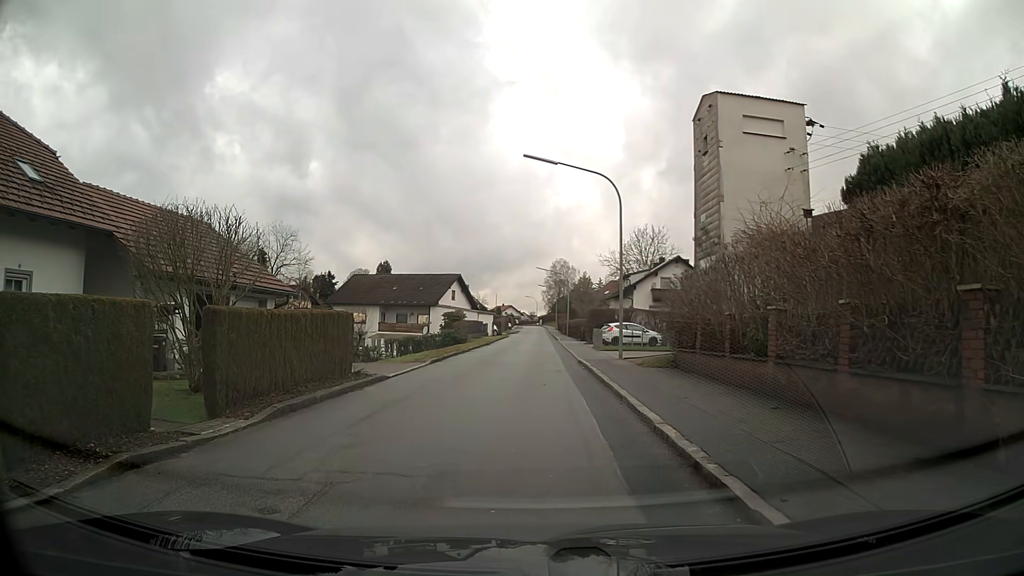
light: Day
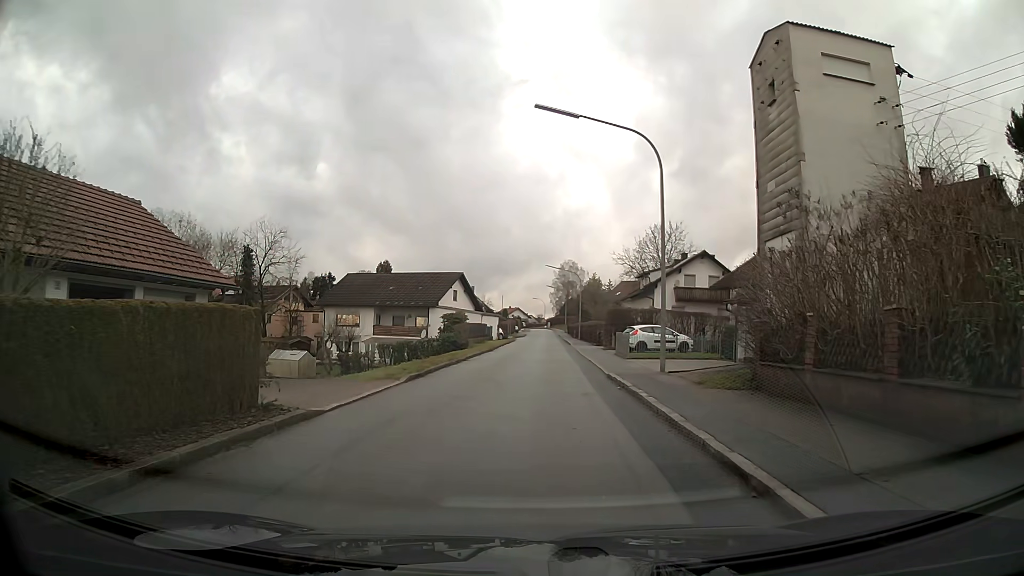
(0.0, +6.6) m; +1°
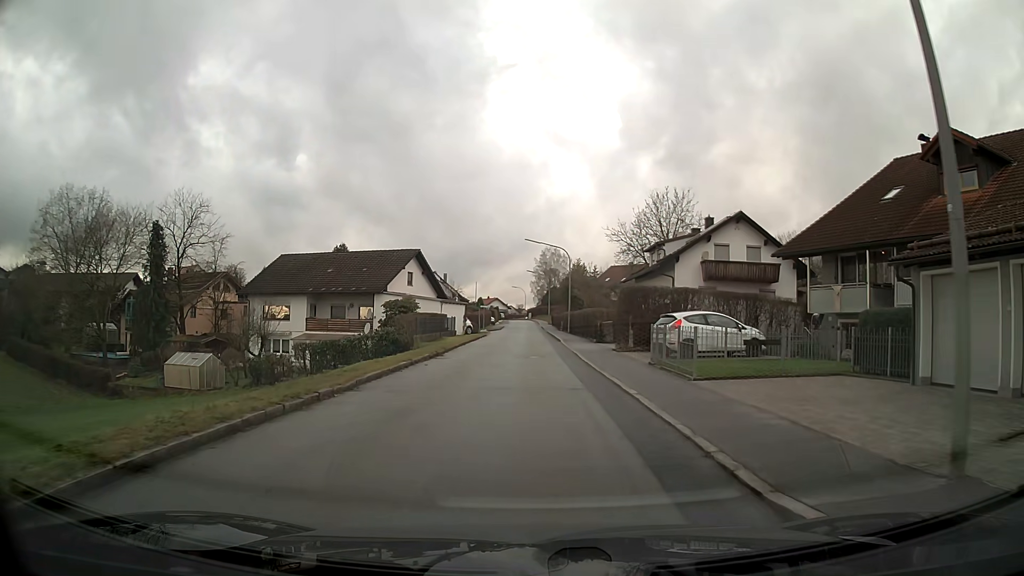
(+0.2, +15.0) m; +1°
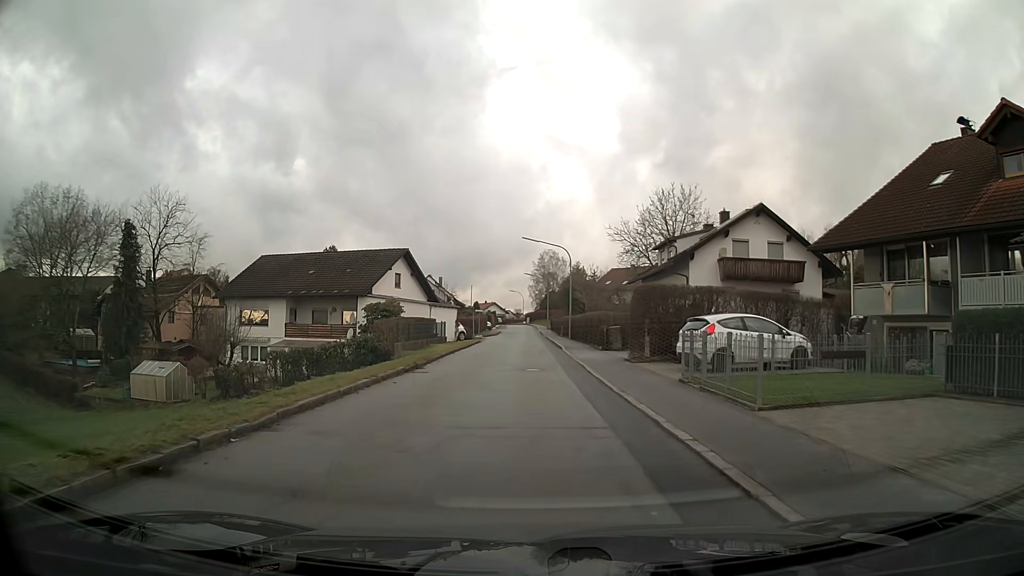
(0.0, +4.2) m; 0°
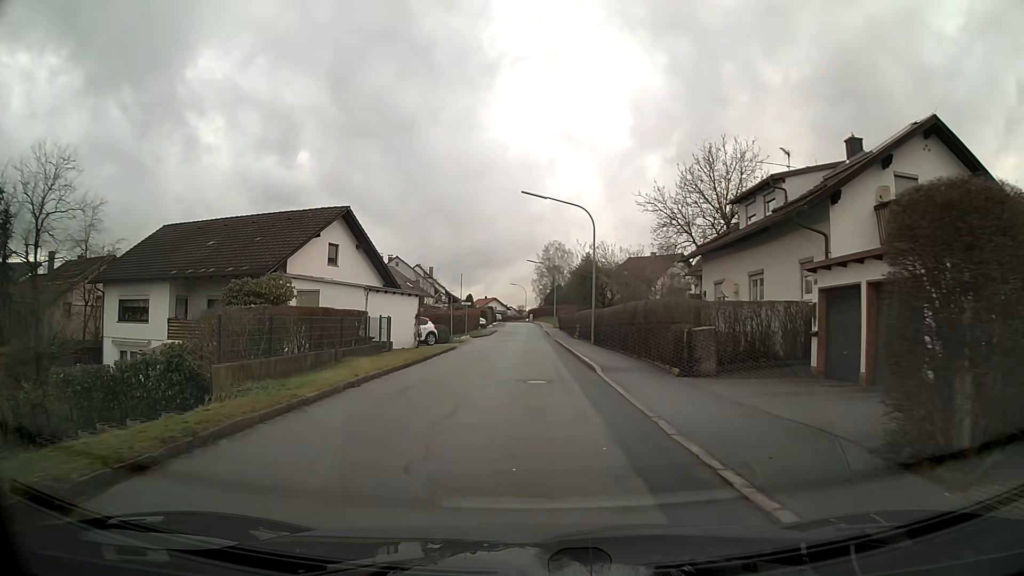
(-0.1, +17.0) m; -1°
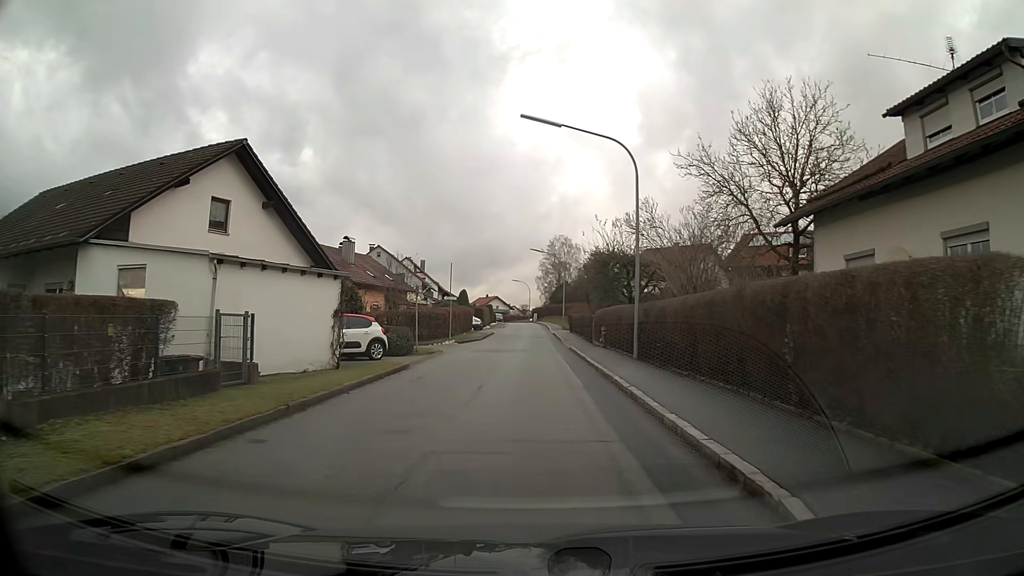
(-0.1, +13.0) m; 0°
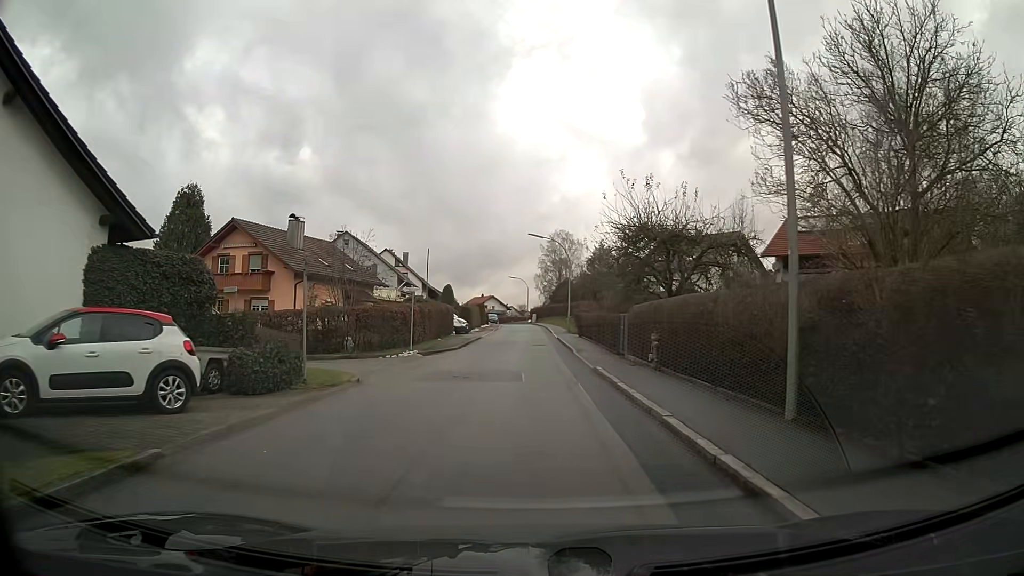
(0.0, +12.9) m; 0°
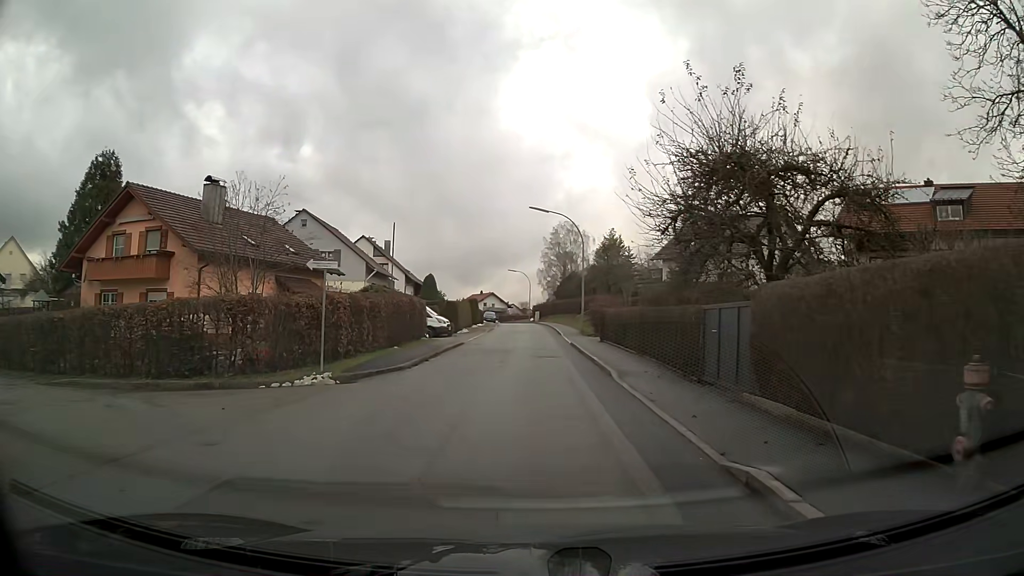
(0.0, +12.8) m; 0°
